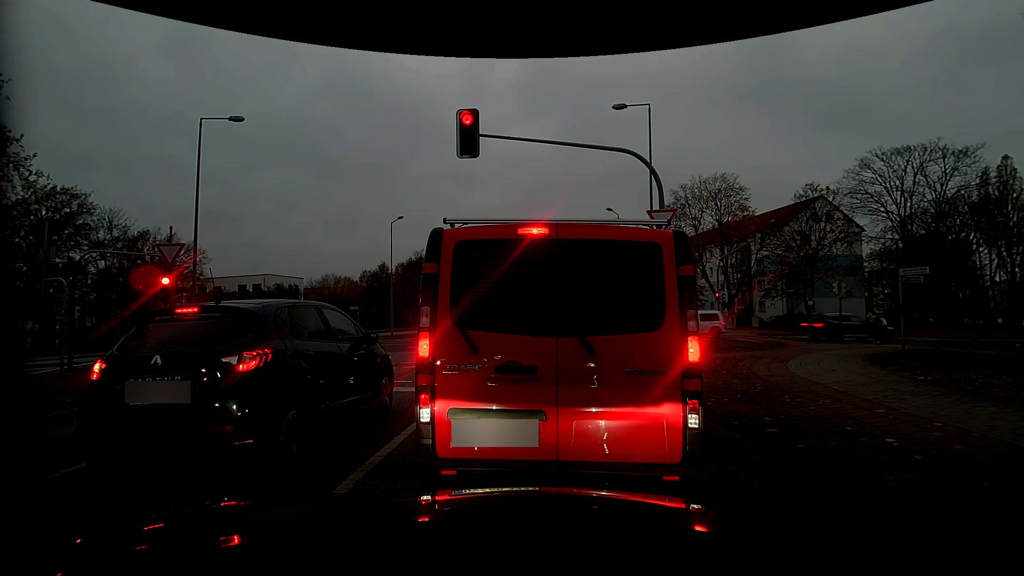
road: tertiary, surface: asphalt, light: Day
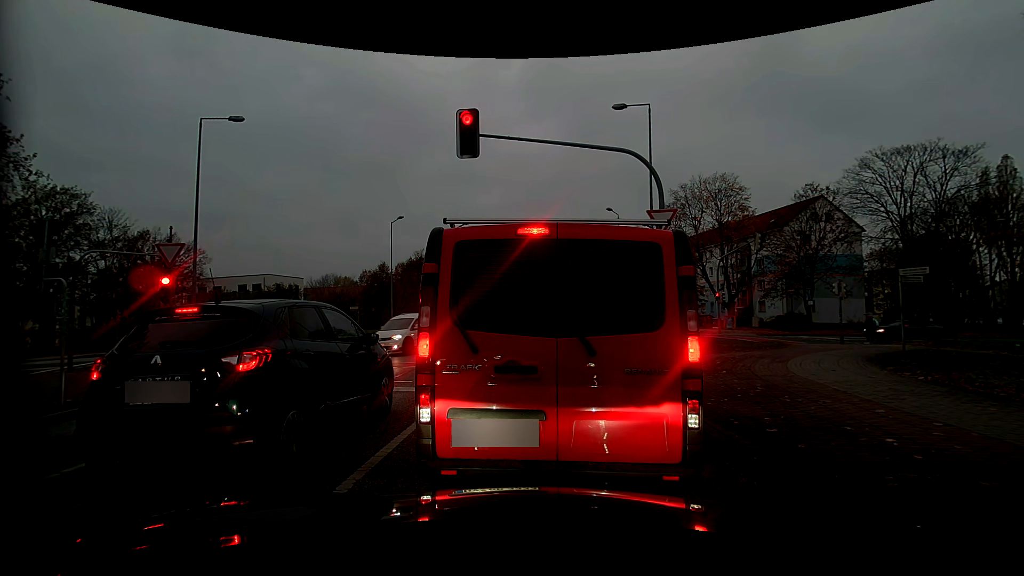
(0.0, 0.0) m; 0°
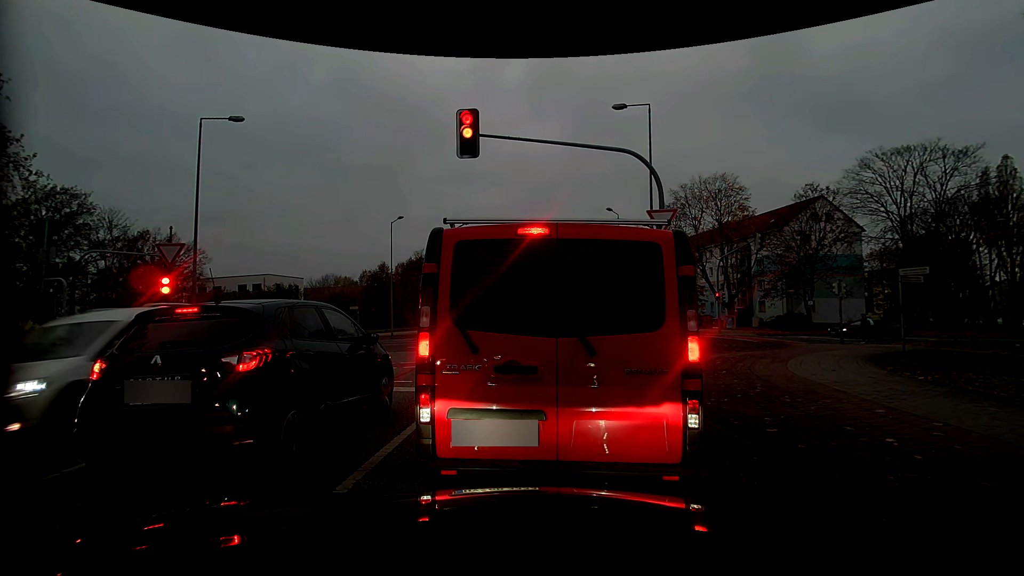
(0.0, 0.0) m; 0°
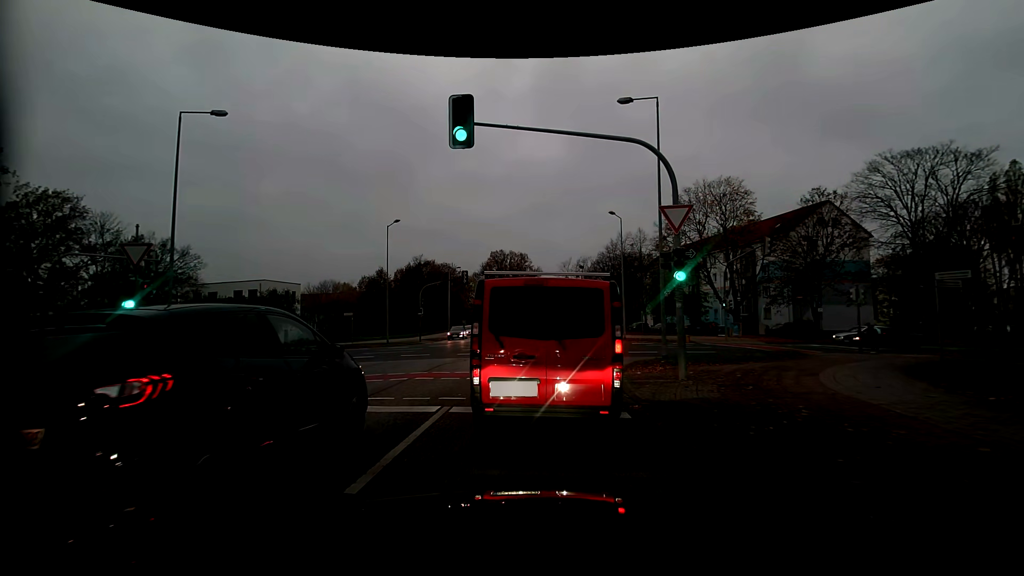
(0.0, +1.8) m; +1°
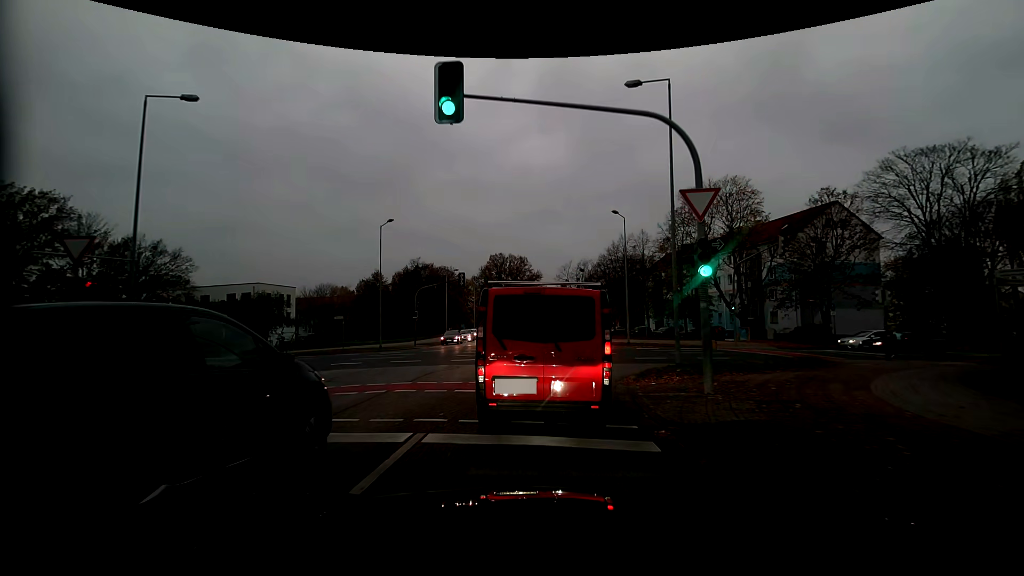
(0.0, +2.2) m; 0°
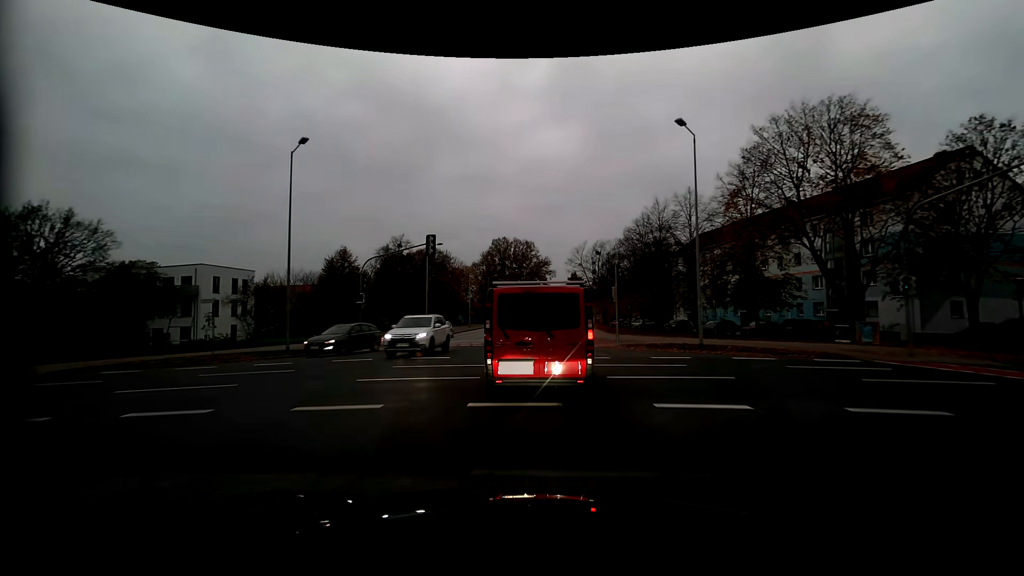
(0.0, +17.1) m; -1°
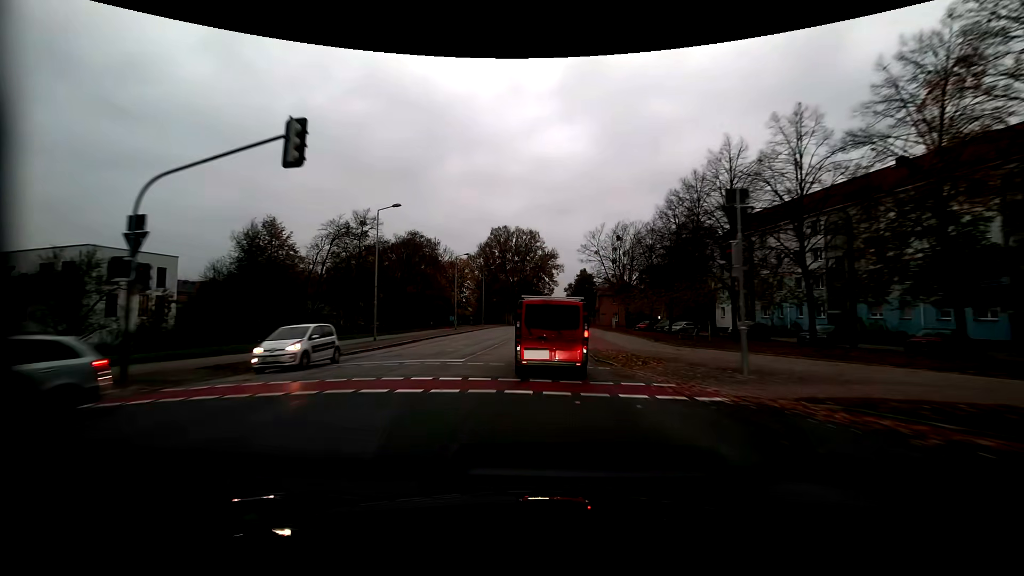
(0.0, +19.1) m; 0°
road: residential
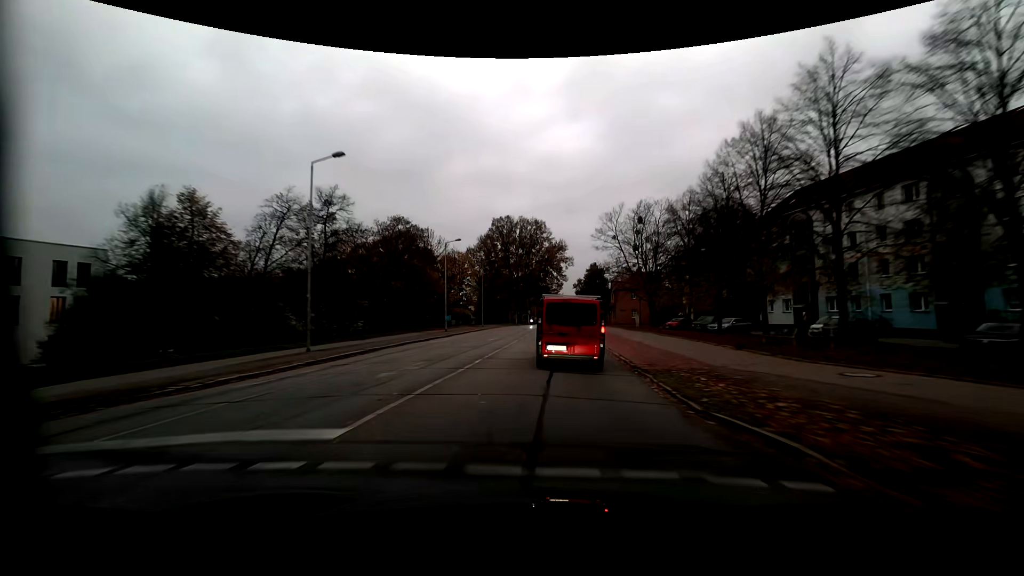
(-0.1, +11.8) m; 0°
(0, +10) (0, +20) (+1, +30) (+1, +40) (+1, +50) (+2, +60) (+2, +70) (+3, +80) (+3, +90) (+3, +100) m
